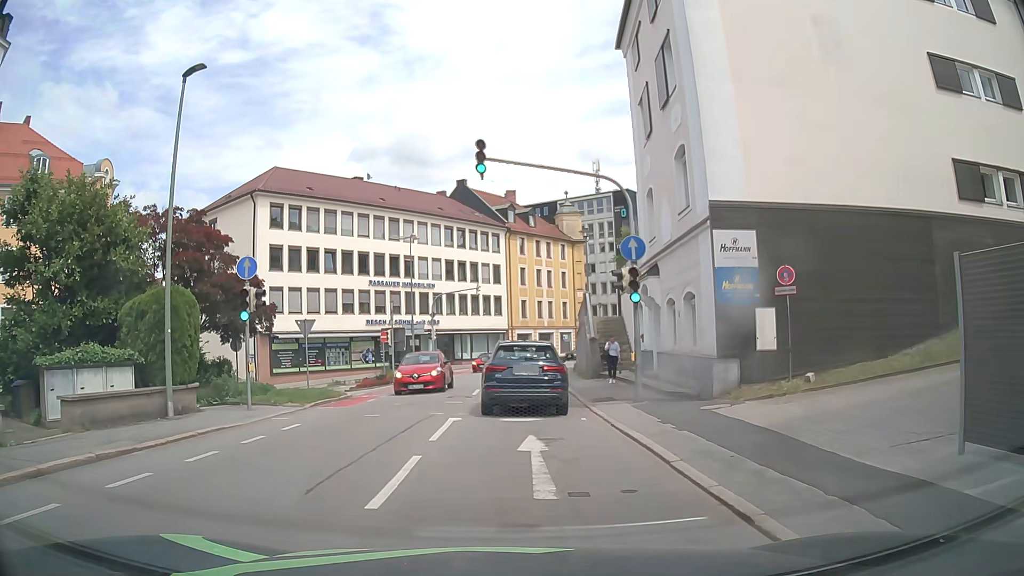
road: tertiary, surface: asphalt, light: Day
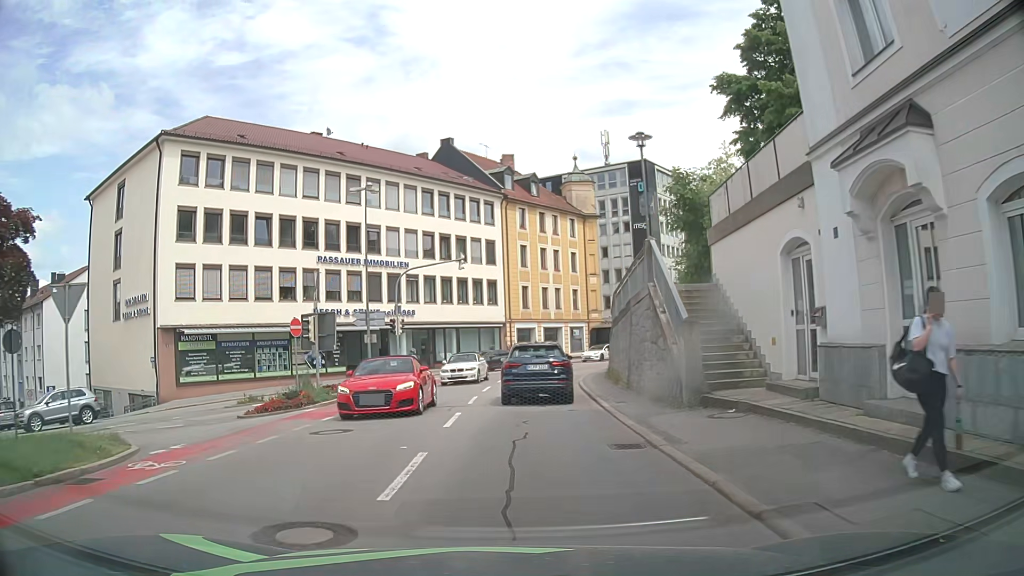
(+0.2, +15.5) m; +1°
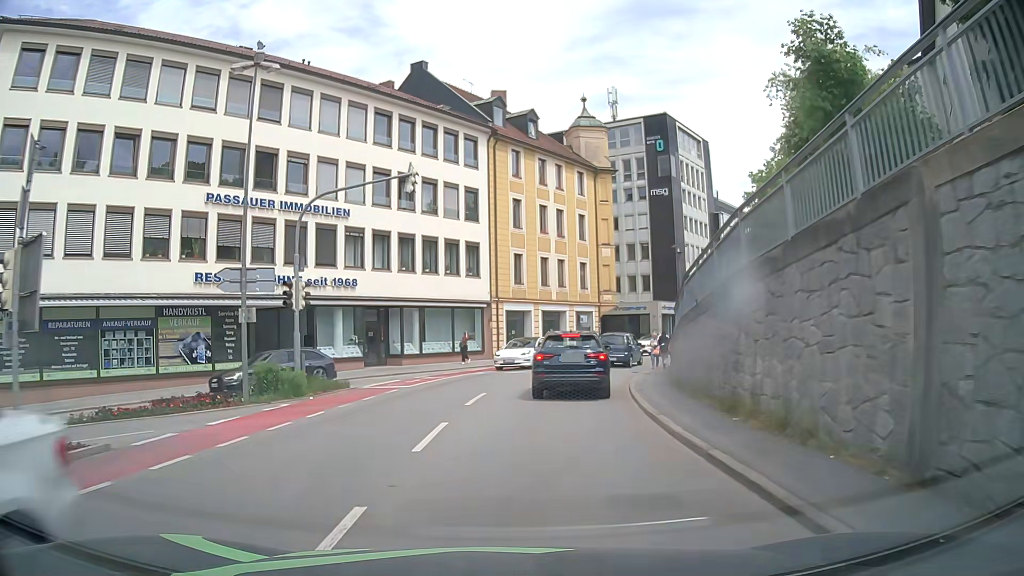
(+0.2, +15.5) m; +1°
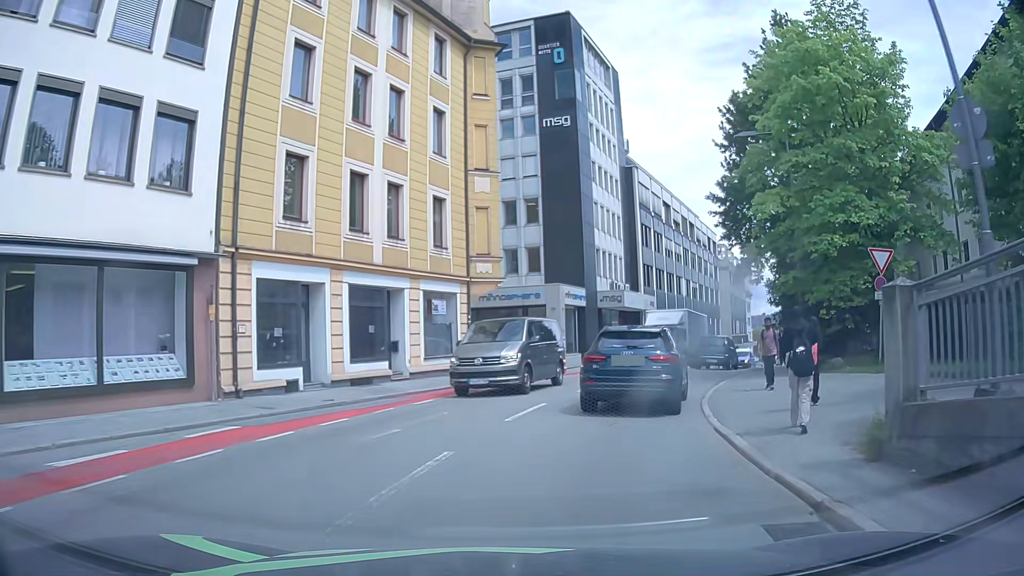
(+2.0, +24.0) m; +13°
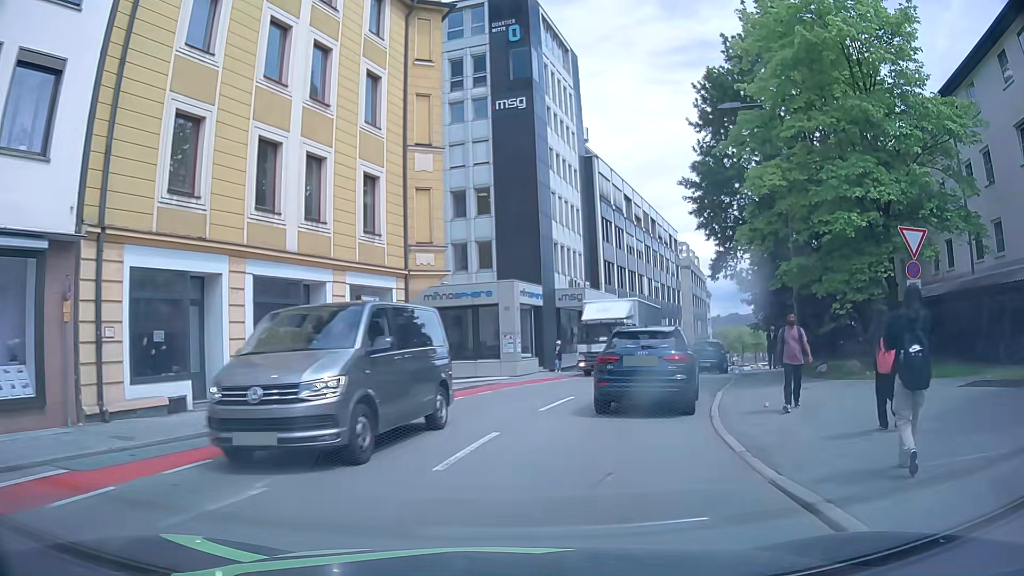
(+0.1, +4.1) m; +4°
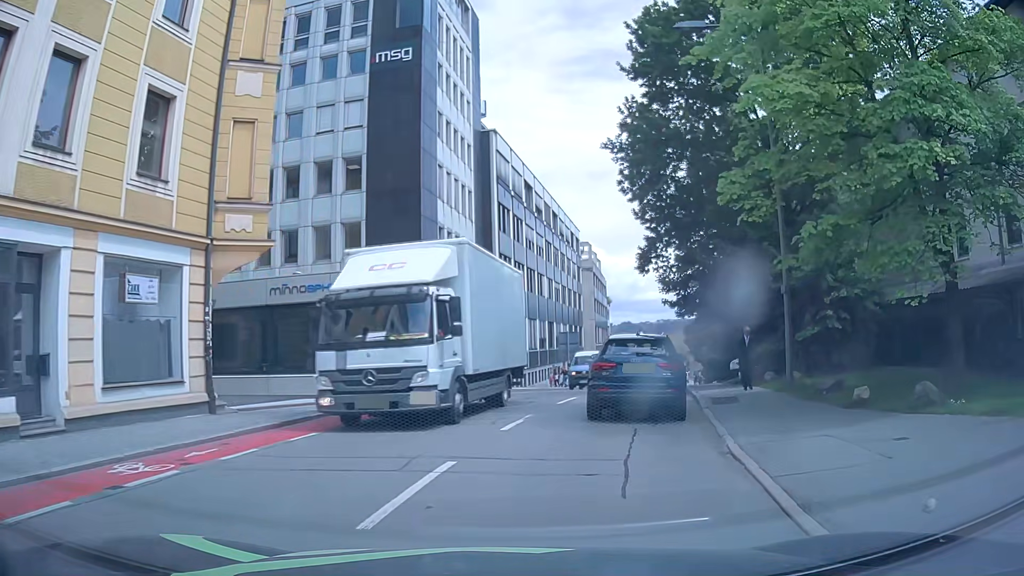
(+0.6, +8.0) m; +10°
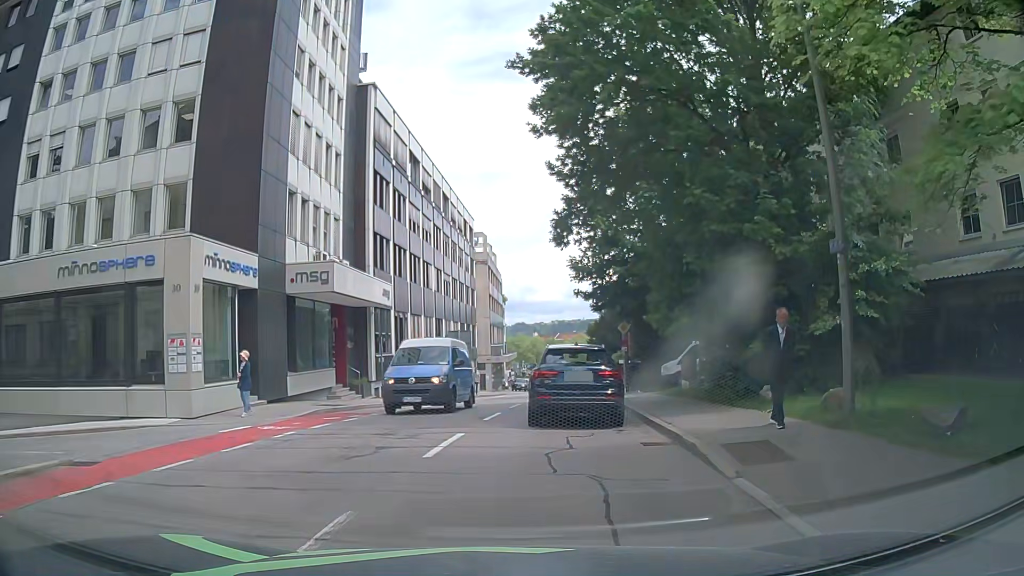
(+0.6, +8.1) m; +9°
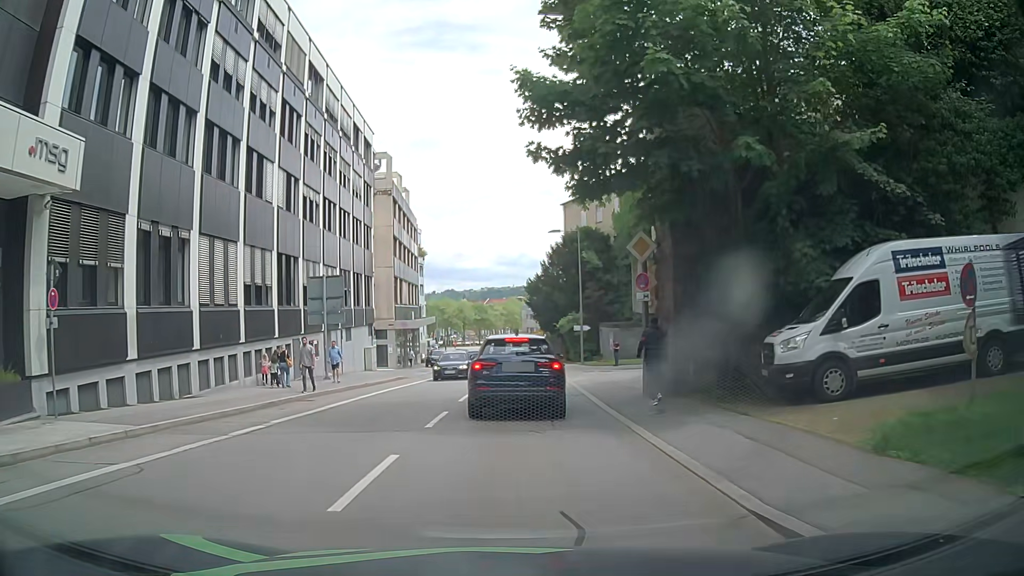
(+1.2, +21.2) m; +5°
